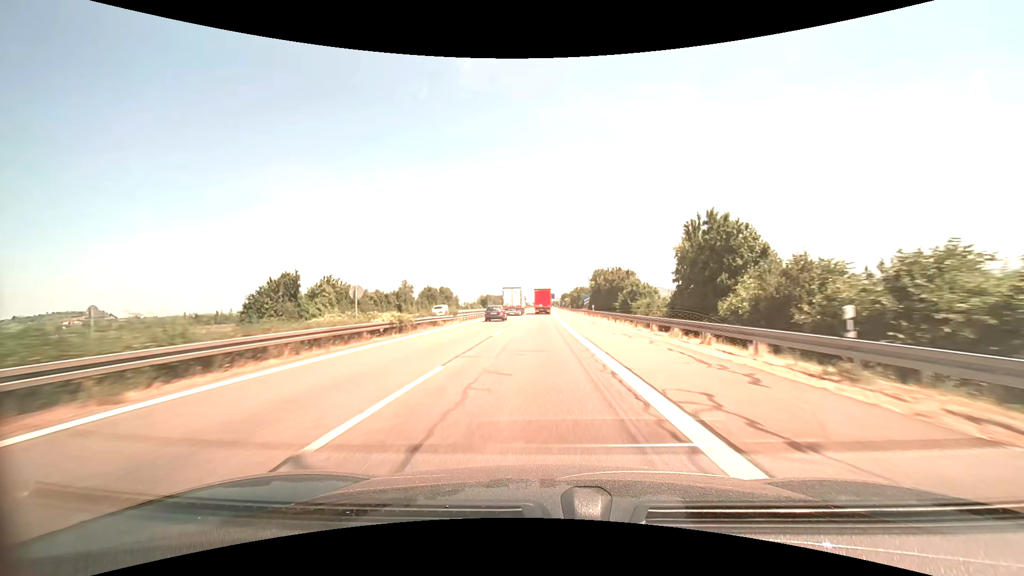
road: motorway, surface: asphalt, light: Day
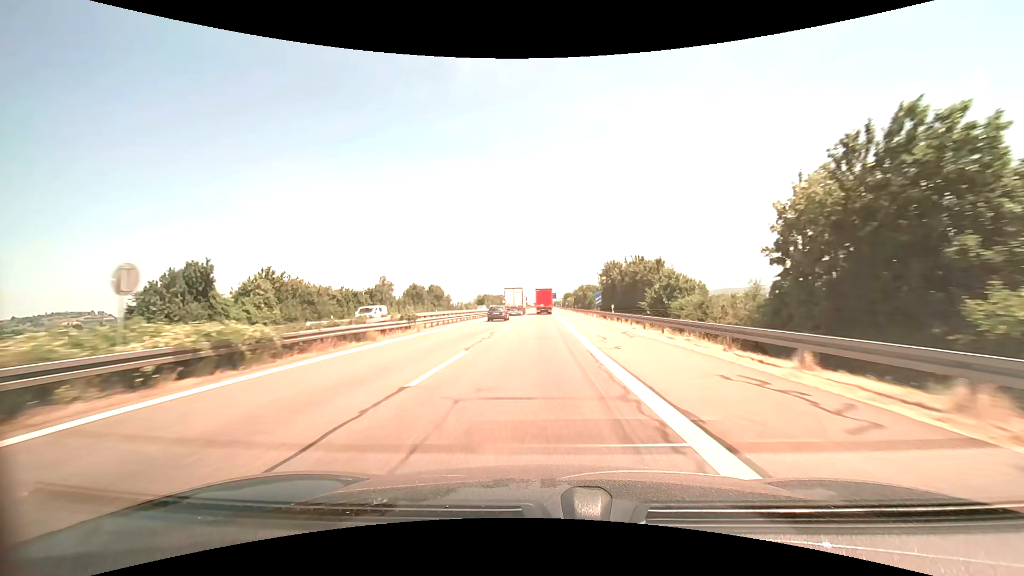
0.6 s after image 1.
(0.0, +14.2) m; 0°
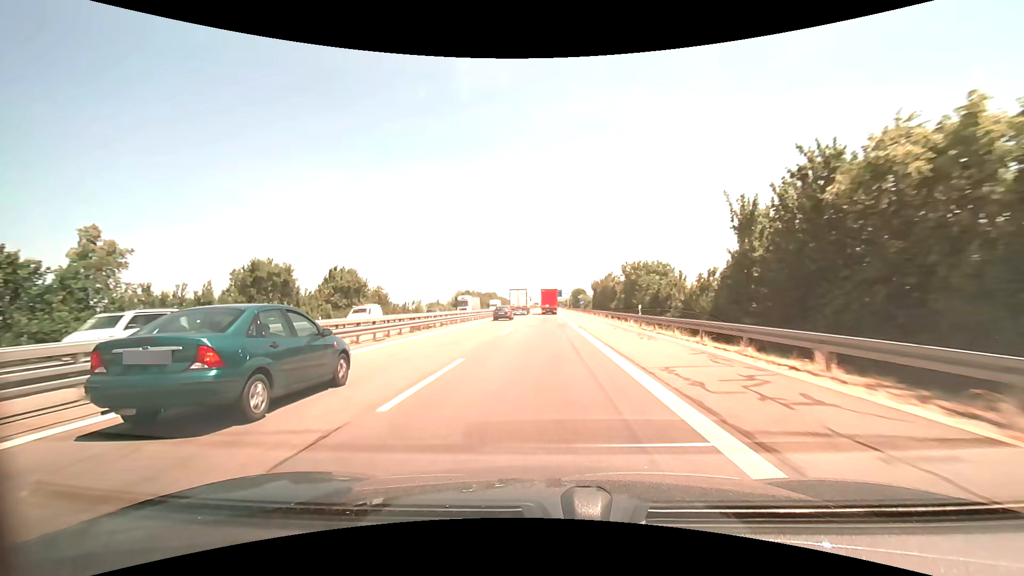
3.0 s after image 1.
(-0.1, +56.5) m; 0°
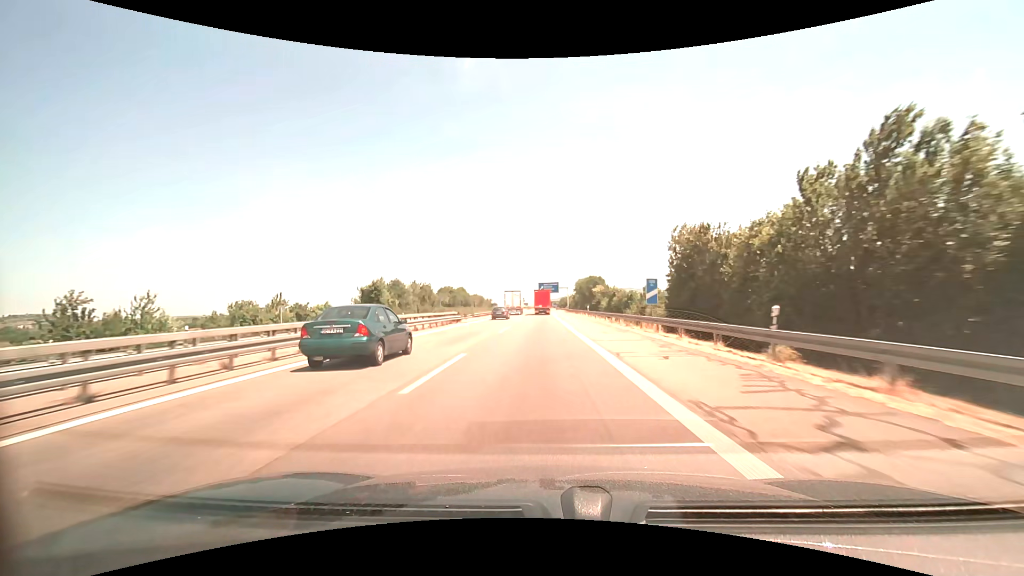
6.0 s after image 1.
(+0.5, +70.2) m; +1°
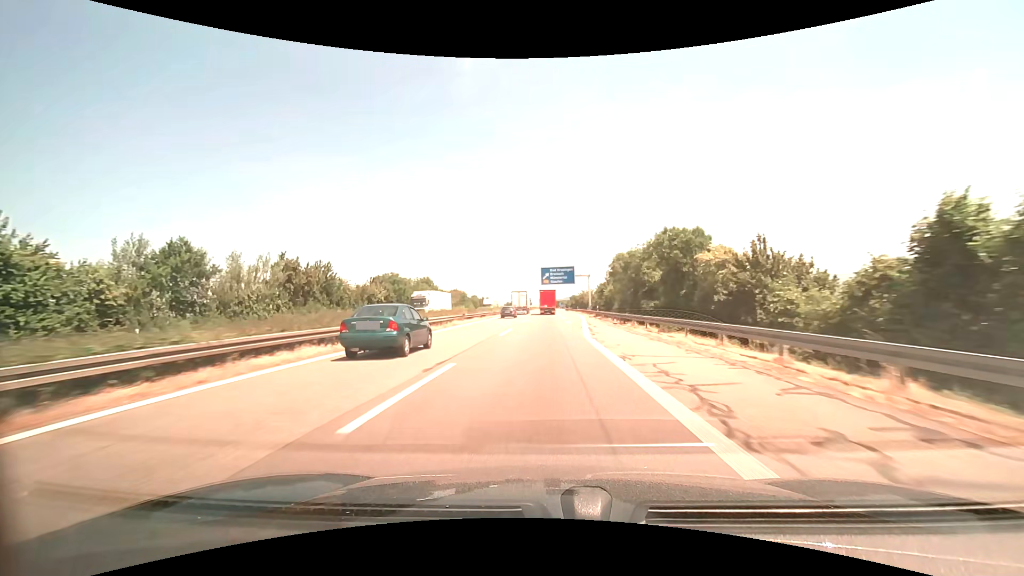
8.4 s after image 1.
(-0.2, +56.3) m; -1°
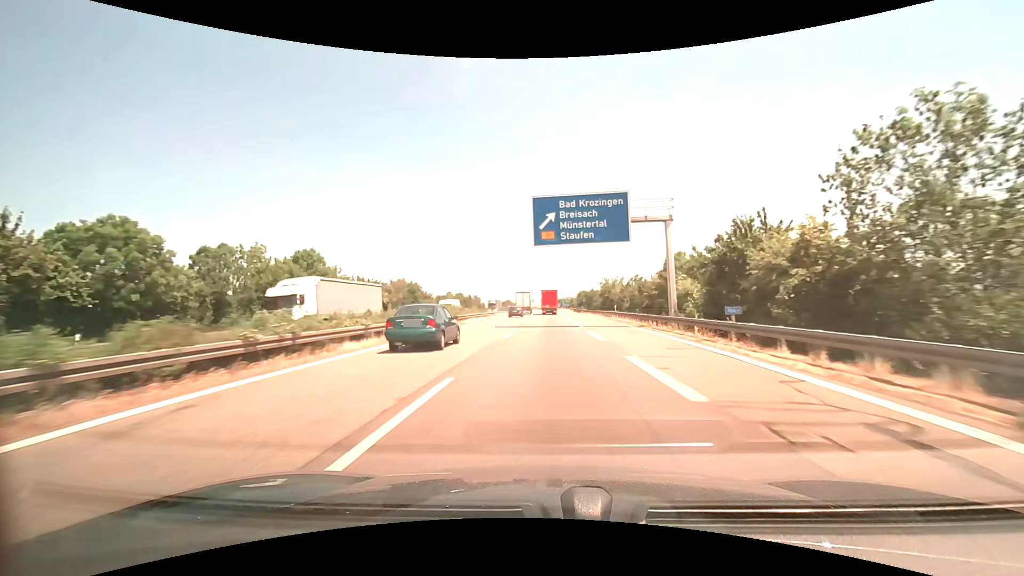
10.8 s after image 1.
(0.0, +55.9) m; 0°
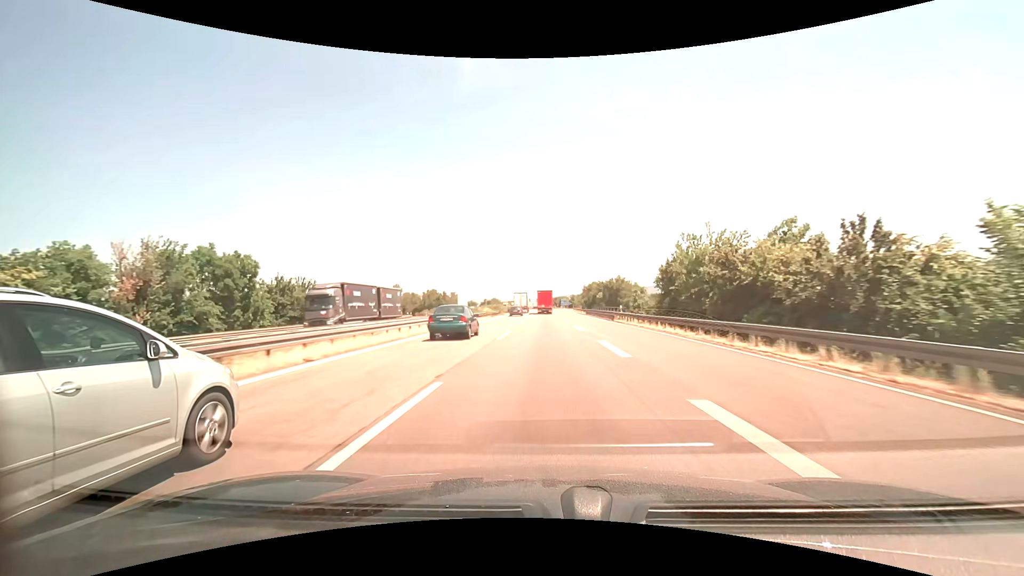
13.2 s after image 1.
(+0.5, +54.0) m; +1°
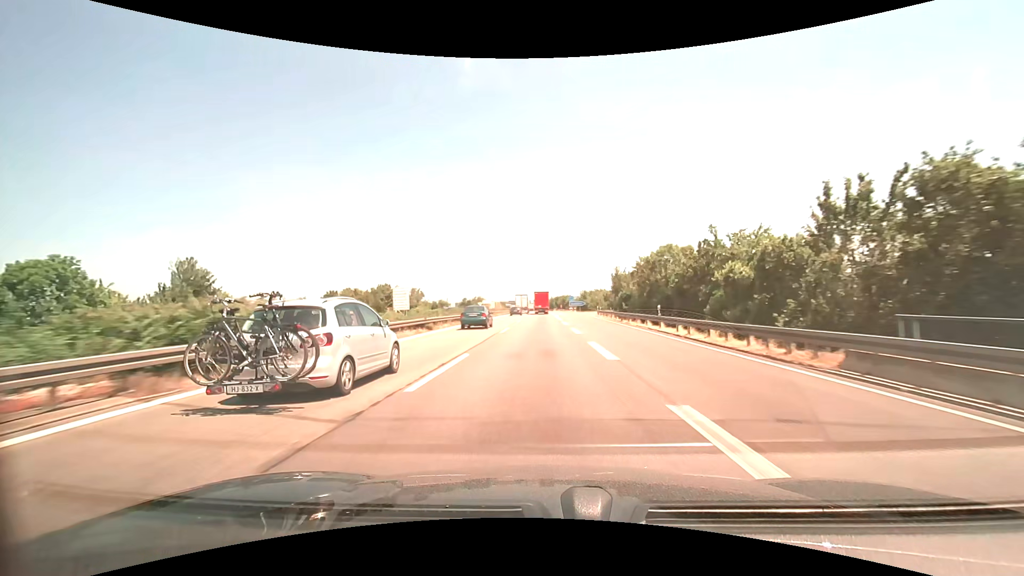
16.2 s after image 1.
(+0.1, +66.4) m; 0°
(0, +10) (0, +20) (0, +30) (0, +40) (0, +50) (0, +60) (0, +70) (0, +80) (0, +90) (0, +100) m
